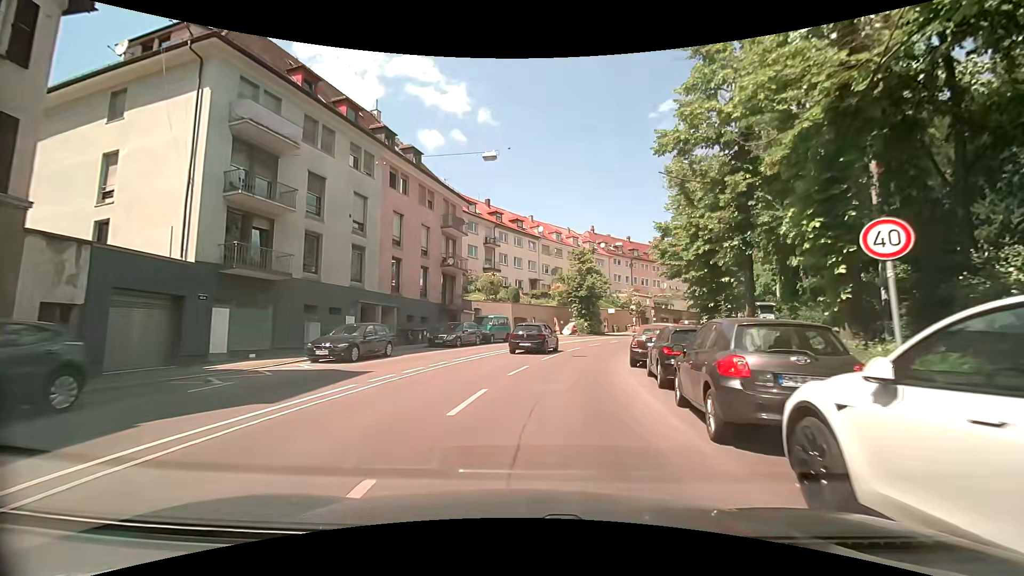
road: secondary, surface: asphalt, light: Day
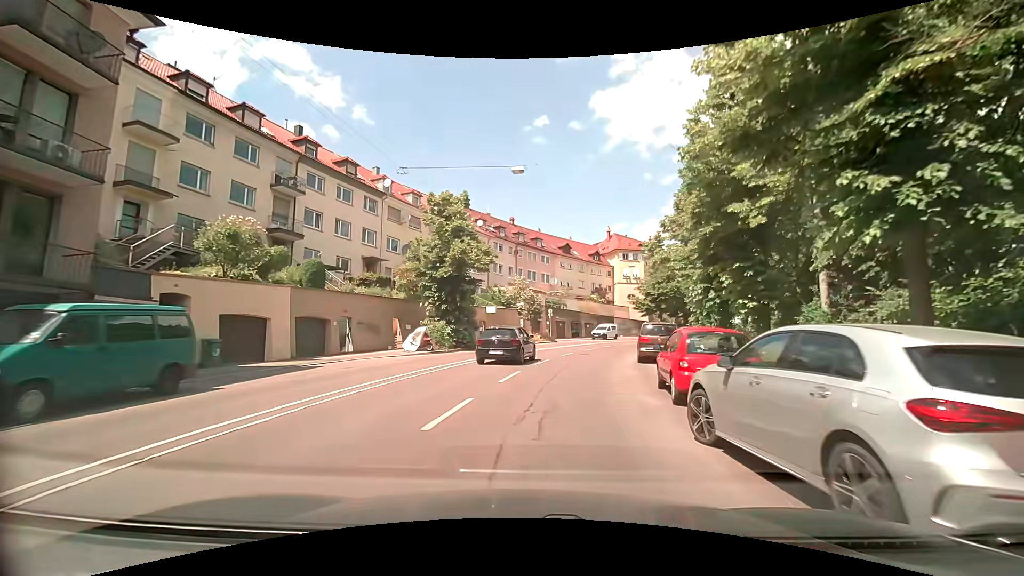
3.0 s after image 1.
(+3.4, +24.6) m; +15°
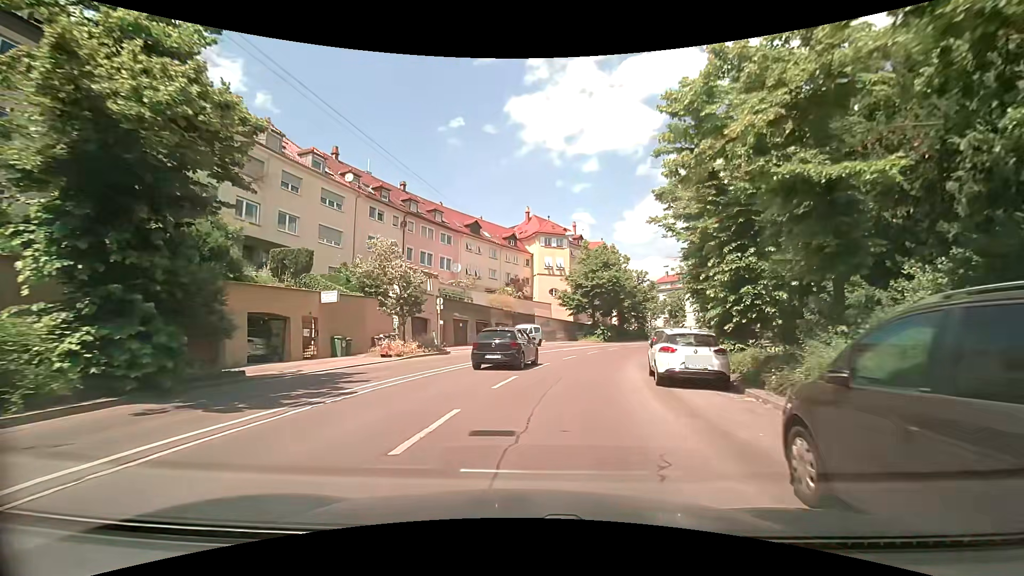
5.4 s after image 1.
(+1.8, +19.2) m; +9°
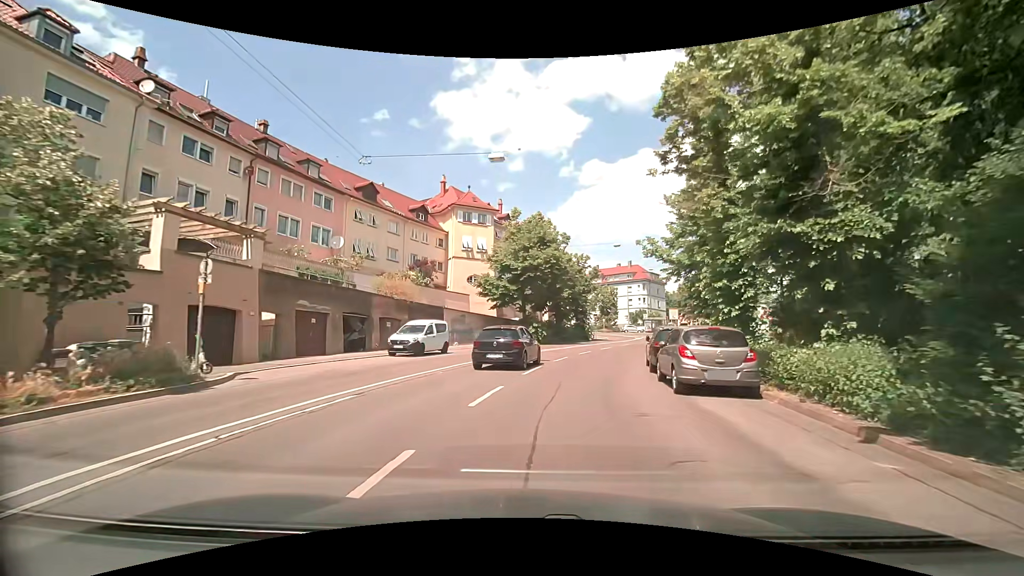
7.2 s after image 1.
(+1.2, +14.8) m; +10°
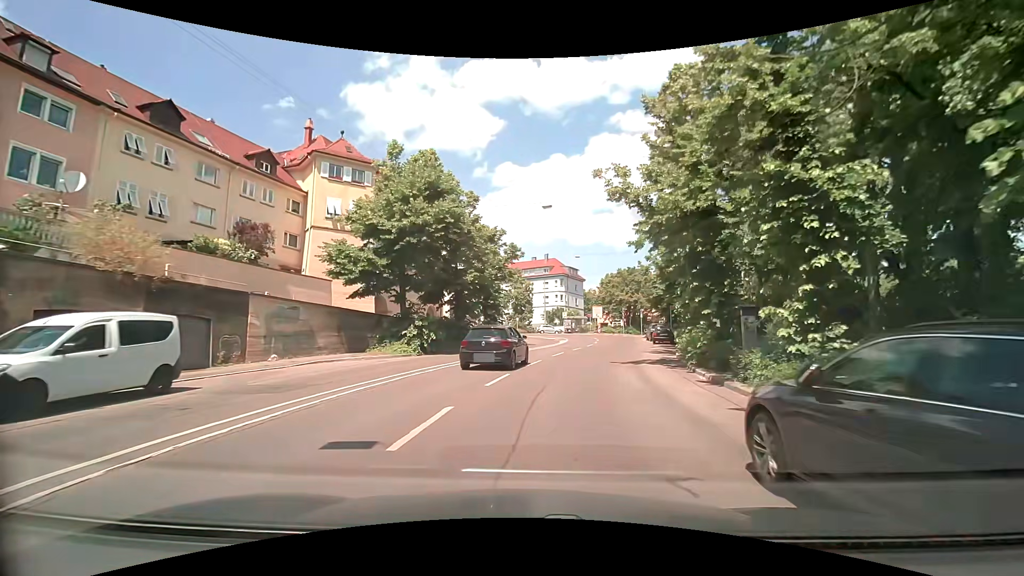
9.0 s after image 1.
(+1.3, +15.0) m; +10°
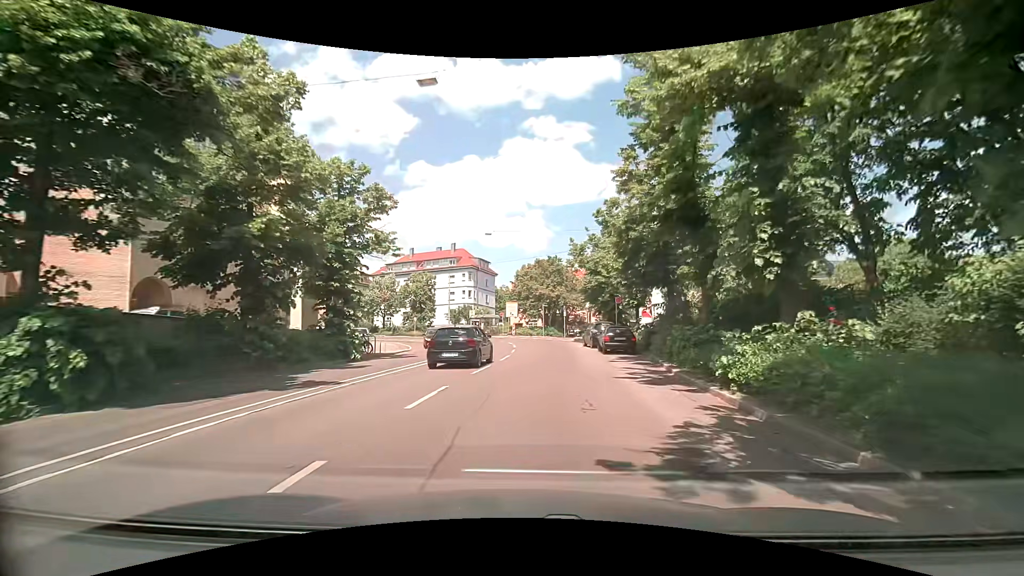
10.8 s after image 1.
(+1.4, +15.3) m; +10°
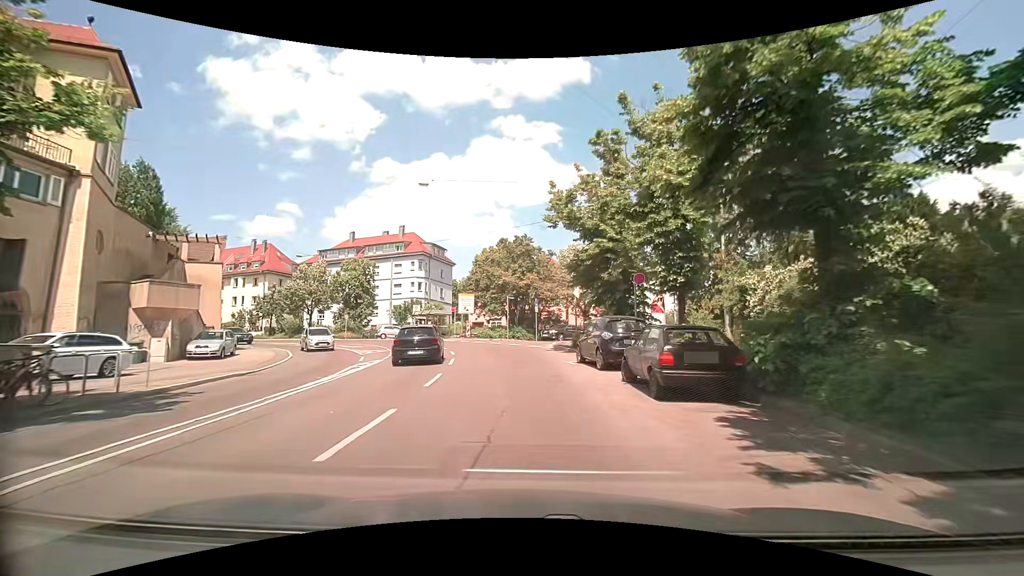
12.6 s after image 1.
(+0.6, +15.1) m; +4°
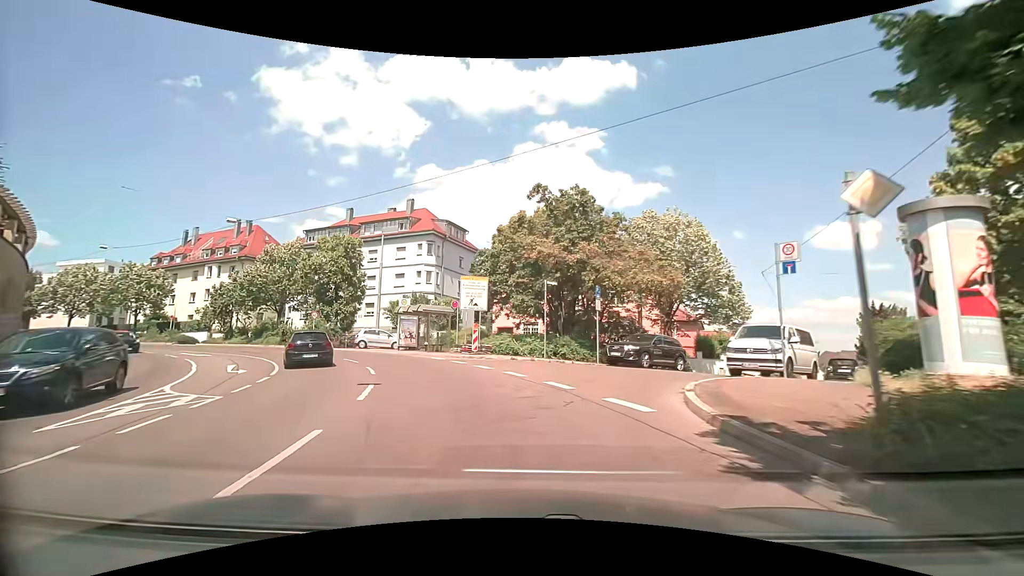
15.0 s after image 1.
(-0.3, +19.7) m; -3°
(-1, +10) (-4, +19) (-9, +28) (-16, +36) (-24, +41) (-33, +46) (-42, +49) (-52, +53) (-61, +56) (-71, +59) m
